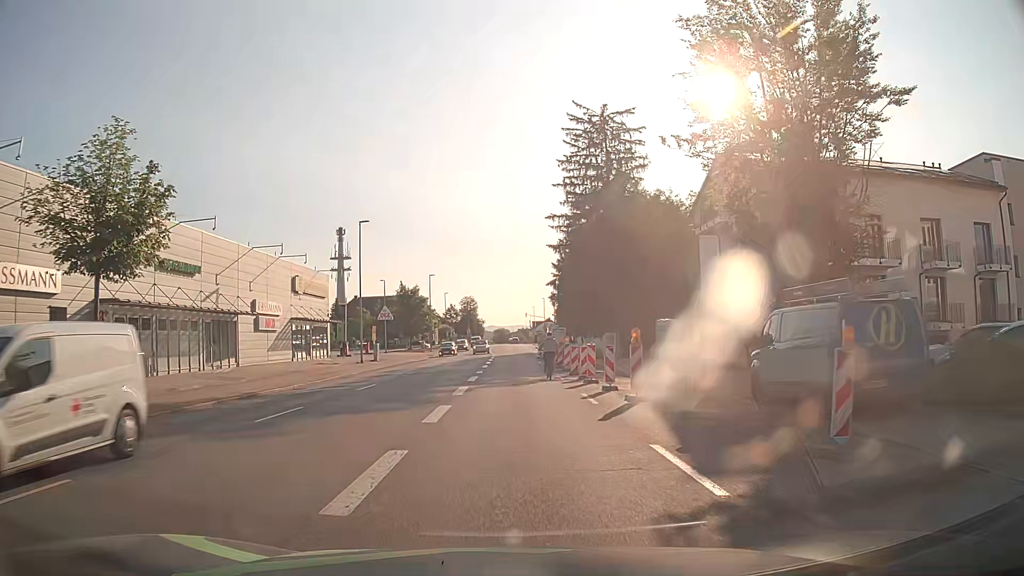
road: tertiary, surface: asphalt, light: Day
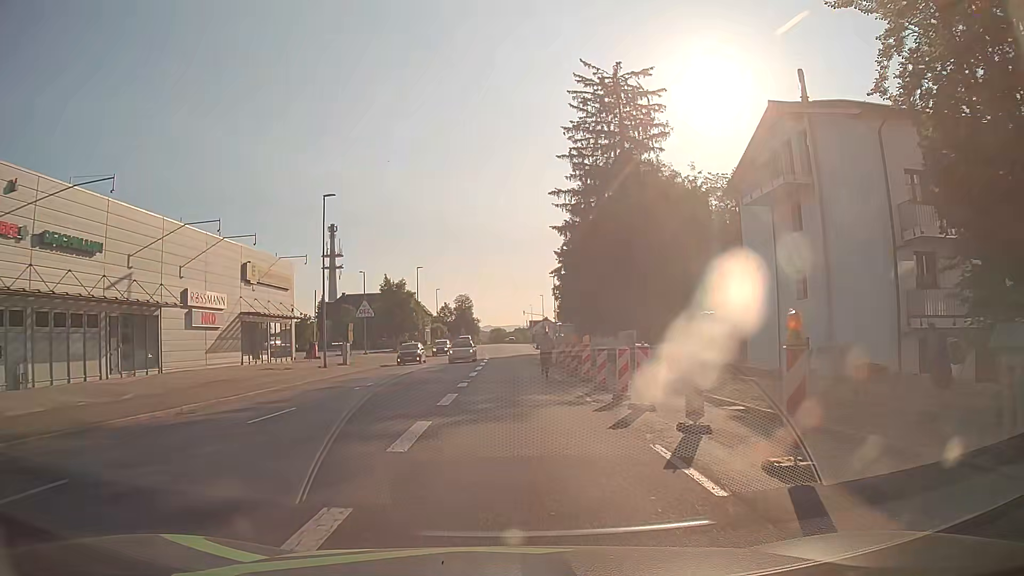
(0.0, +9.1) m; 0°
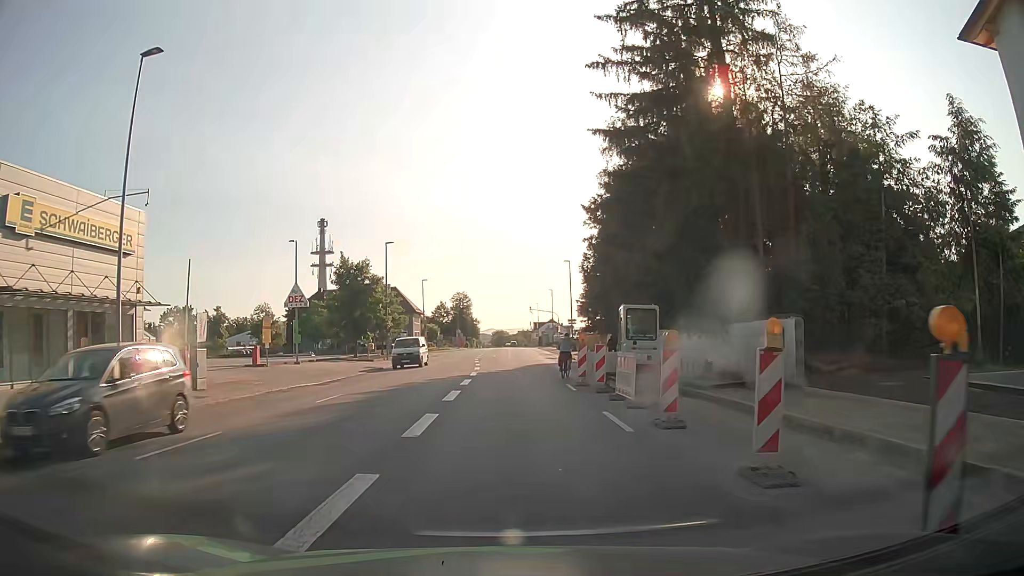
(+0.1, +22.5) m; 0°
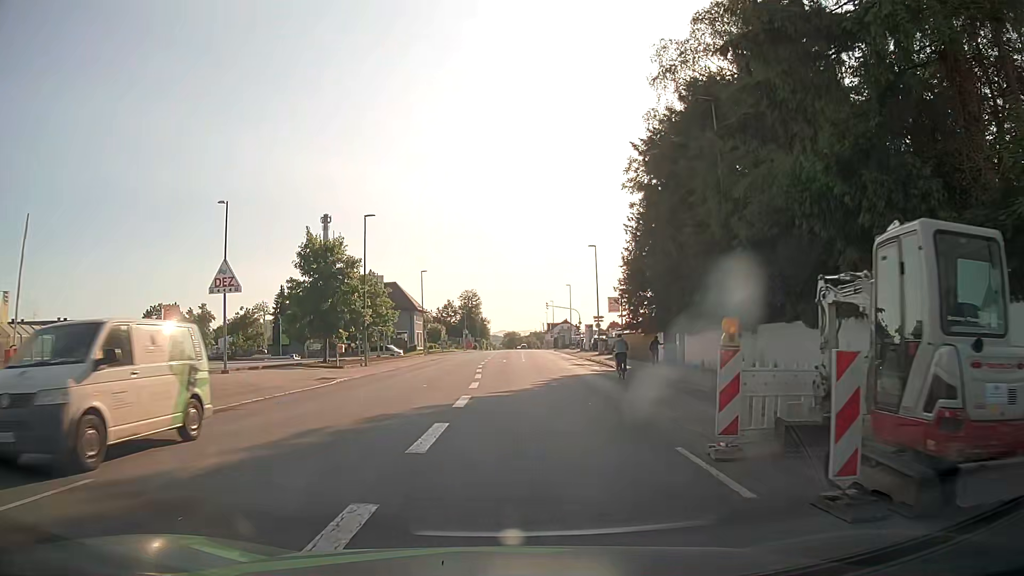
(-0.1, +13.4) m; -1°
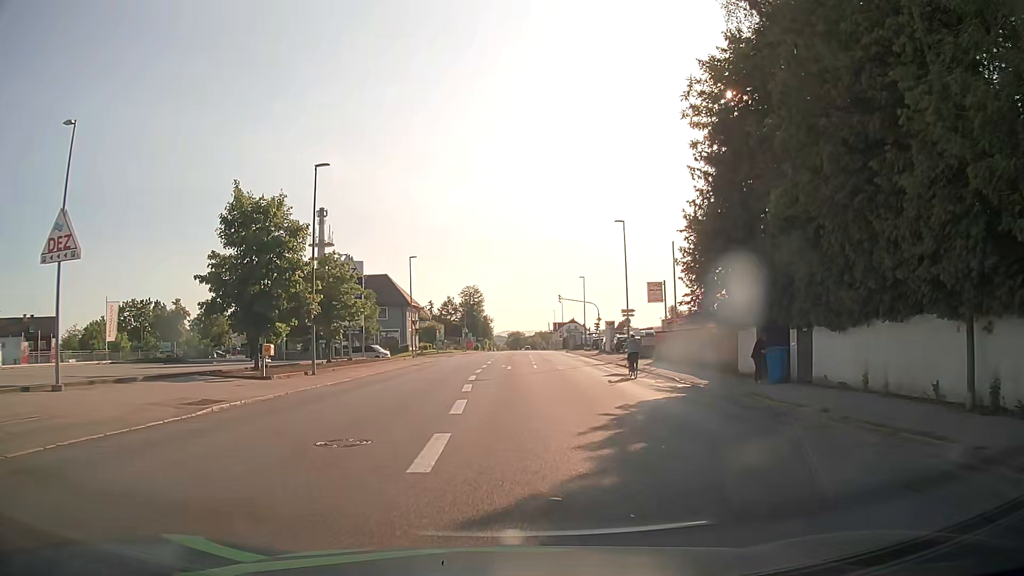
(-0.2, +13.5) m; -1°
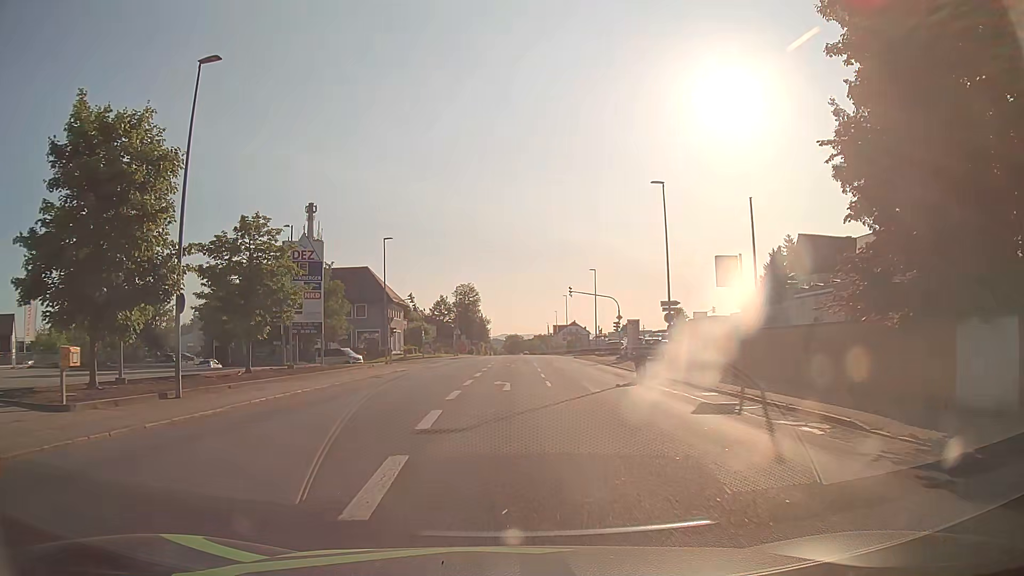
(+0.1, +13.9) m; +1°
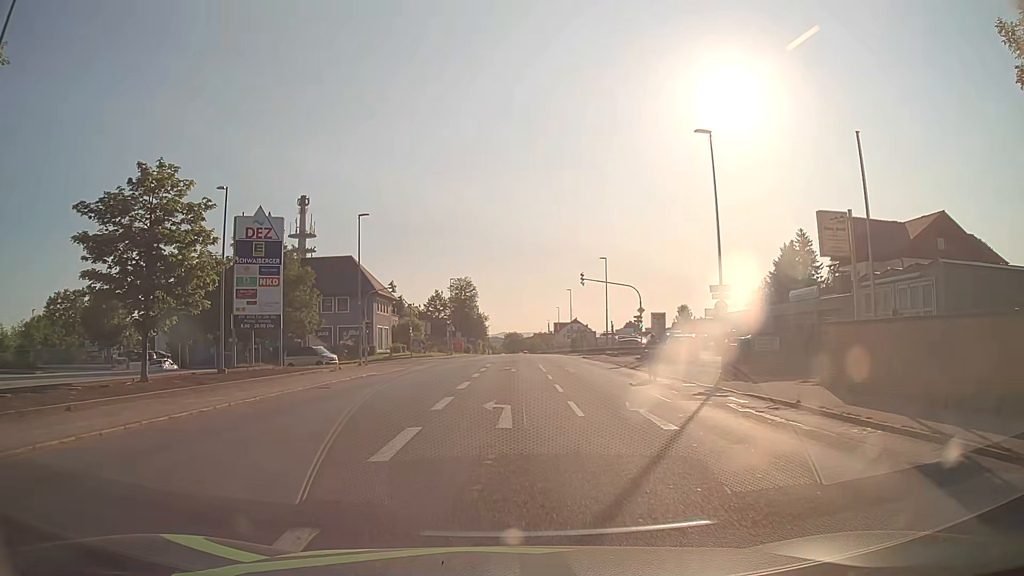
(0.0, +9.4) m; 0°
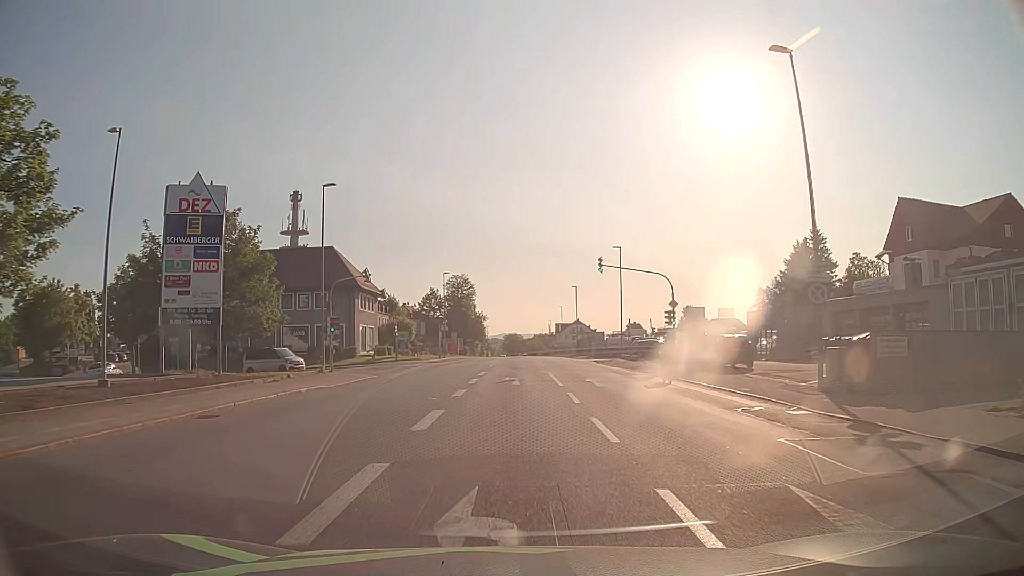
(0.0, +9.3) m; -1°
